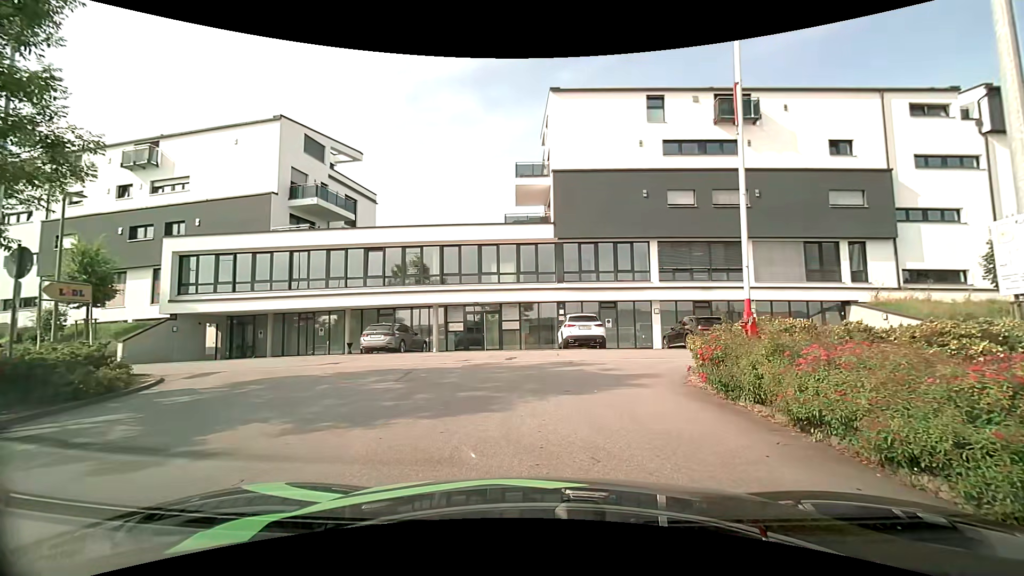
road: residential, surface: asphalt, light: Day
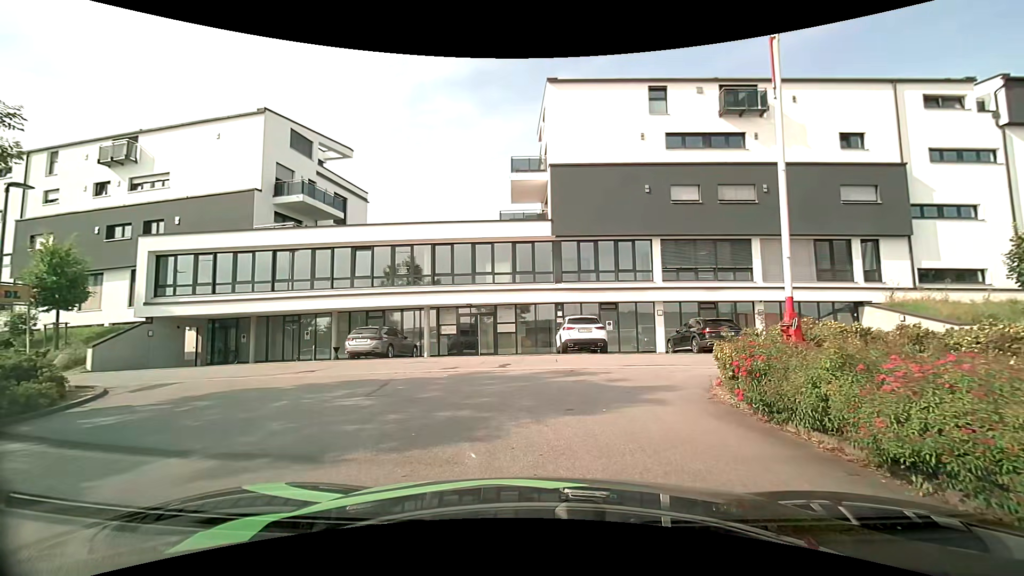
(0.0, +1.4) m; +1°
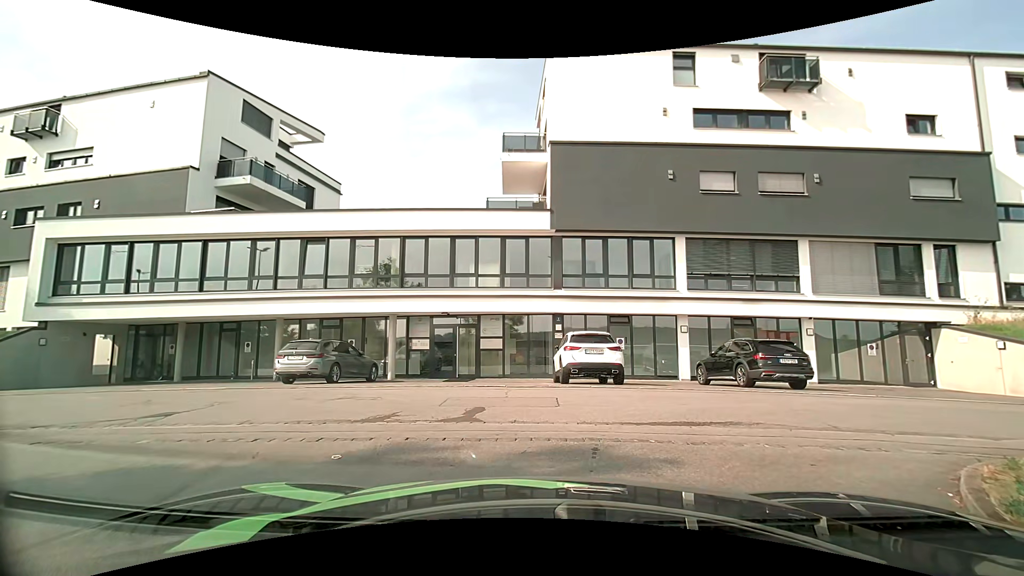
(0.0, +5.1) m; +1°
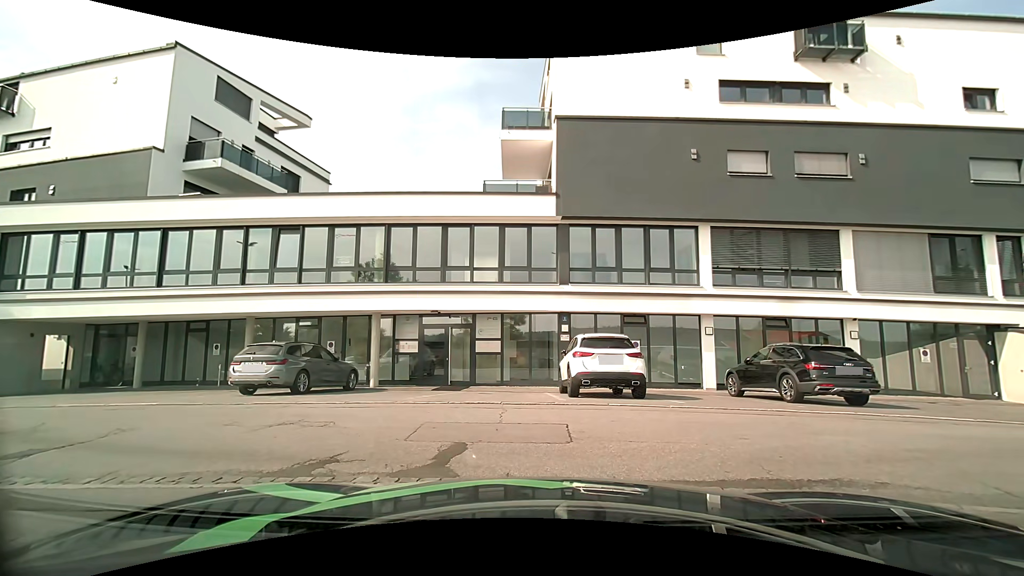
(-0.1, +2.5) m; -1°
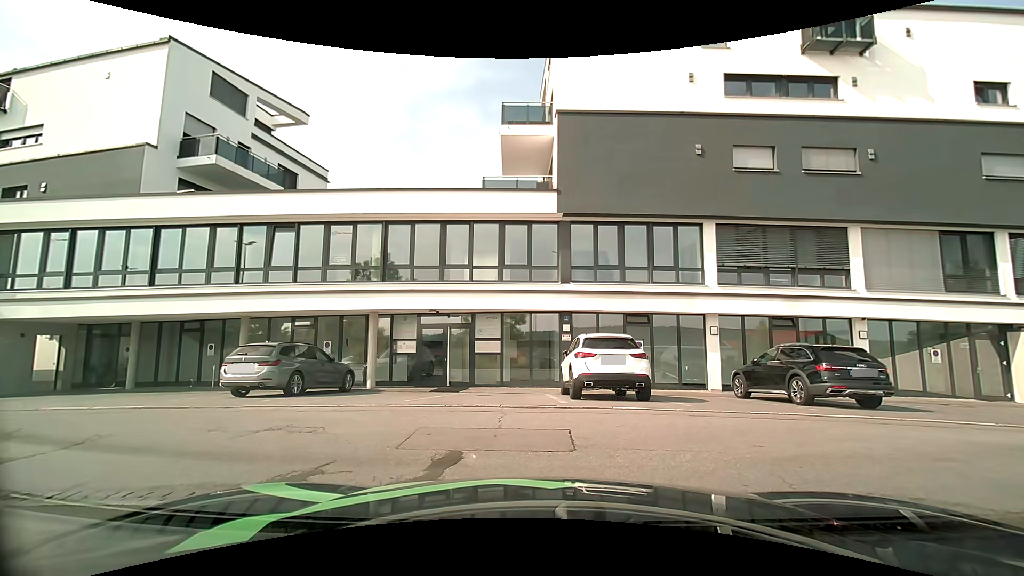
(0.0, +0.4) m; 0°
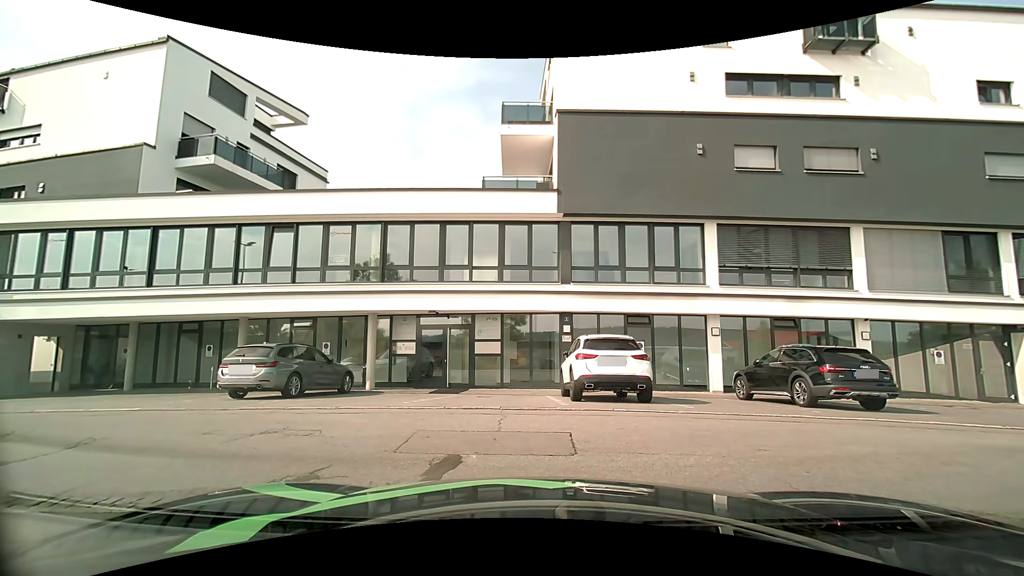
(0.0, +0.1) m; 0°
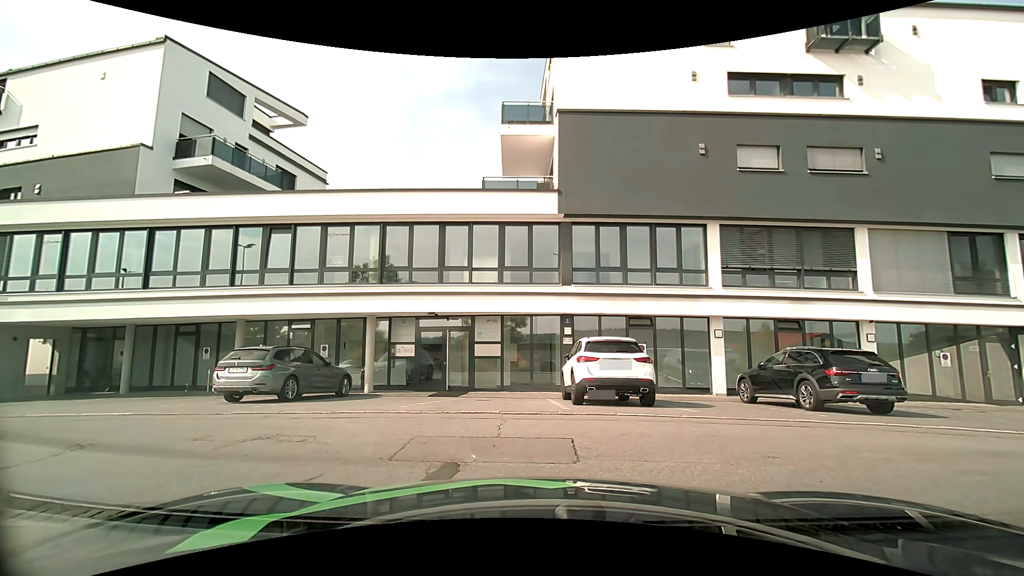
(0.0, +0.2) m; 0°
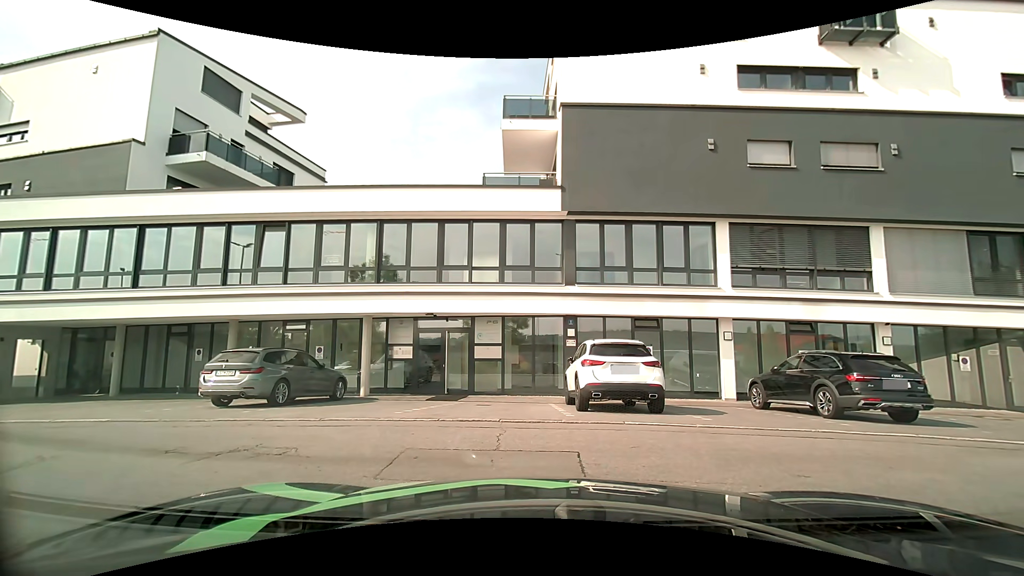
(0.0, +0.6) m; 0°
